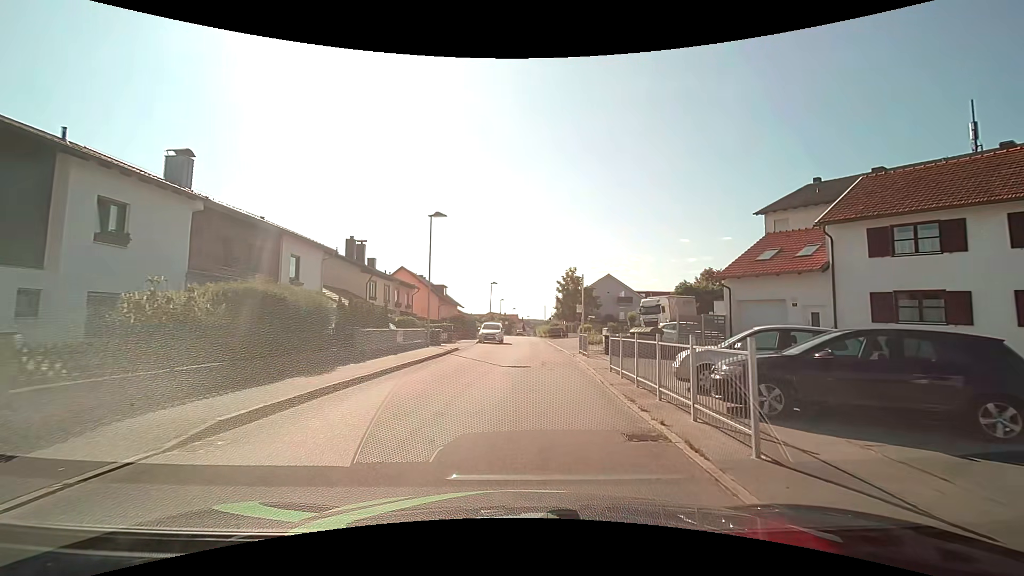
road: unclassified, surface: asphalt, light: Day
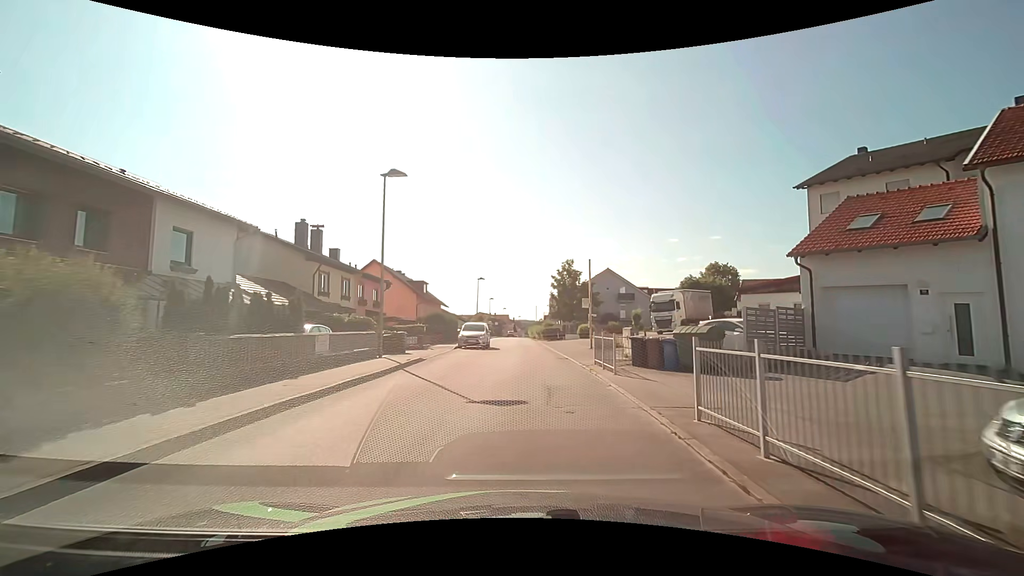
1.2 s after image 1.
(+0.1, +8.1) m; +2°
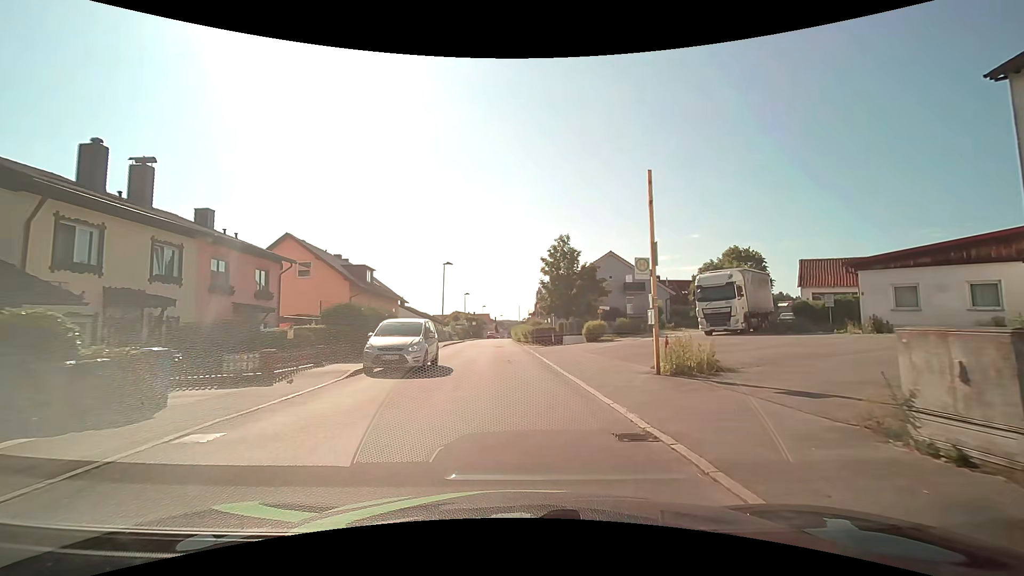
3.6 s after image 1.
(+0.1, +16.4) m; +1°
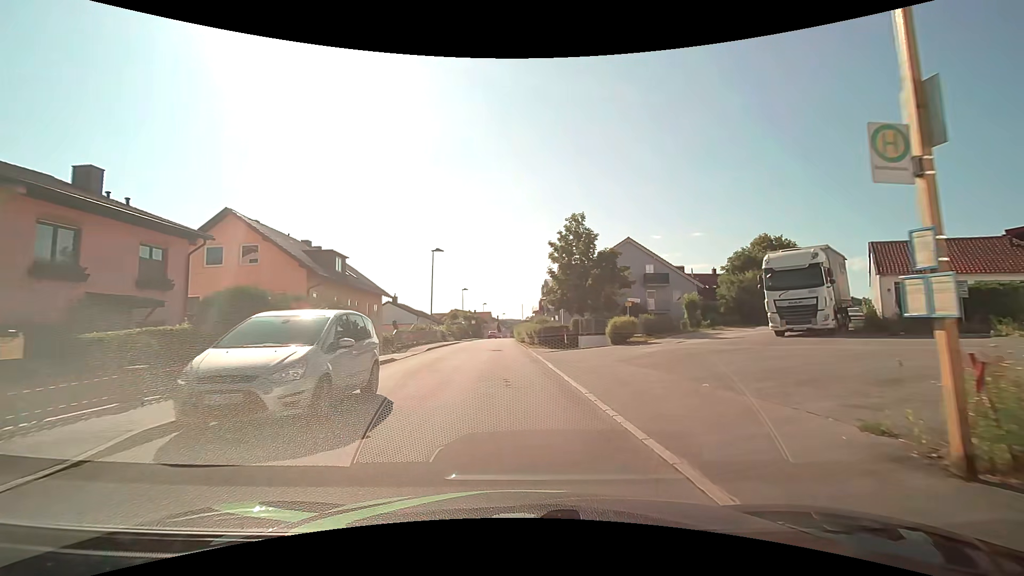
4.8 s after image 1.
(0.0, +8.3) m; 0°
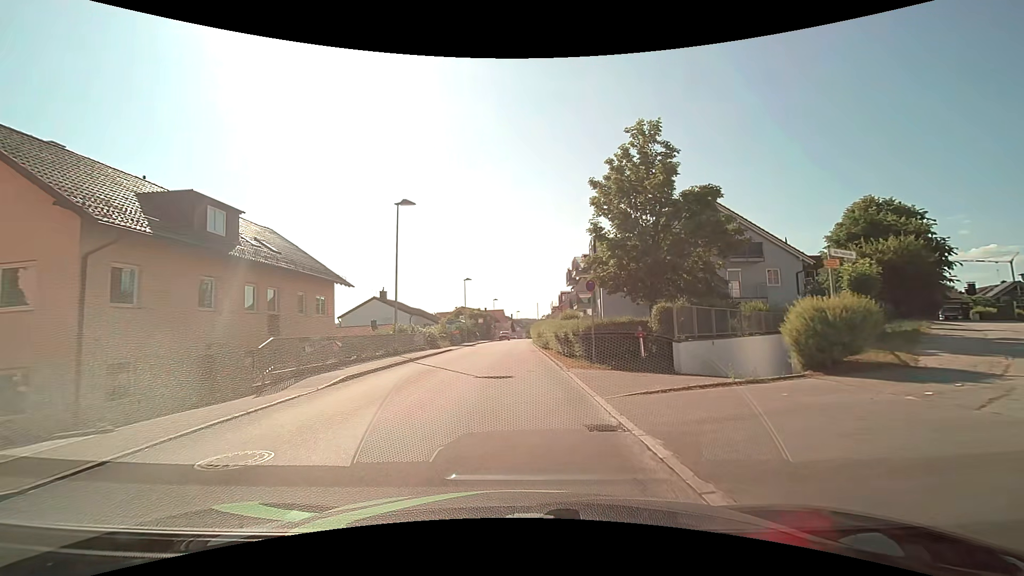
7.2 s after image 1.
(-0.3, +16.7) m; -2°
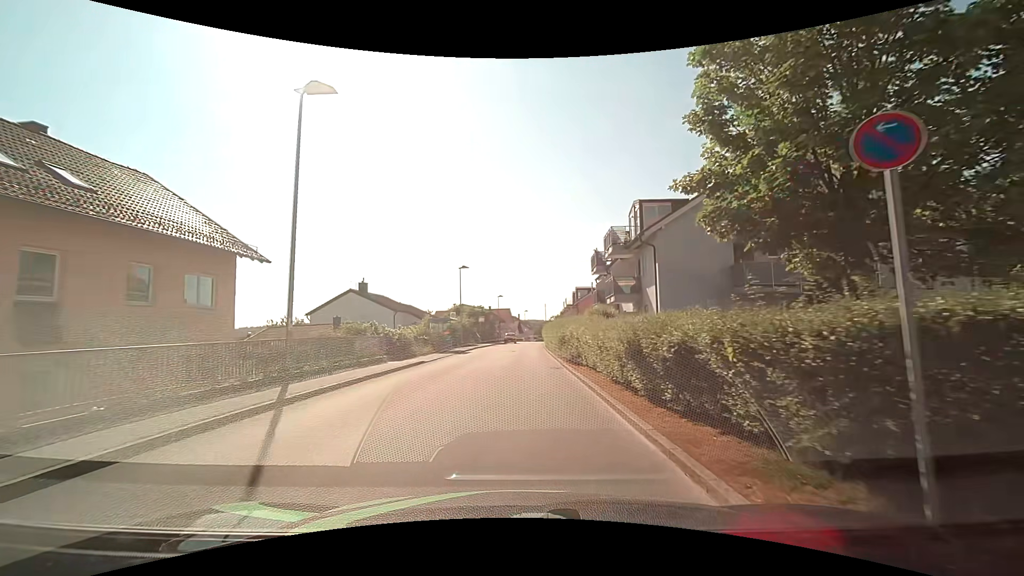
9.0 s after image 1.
(-0.1, +12.7) m; -1°
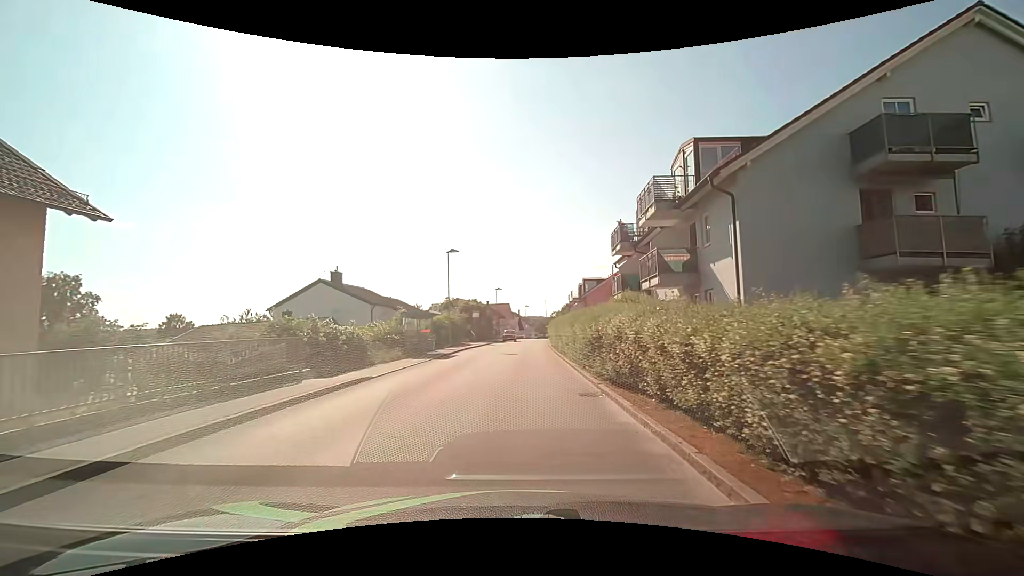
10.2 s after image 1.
(0.0, +8.5) m; 0°
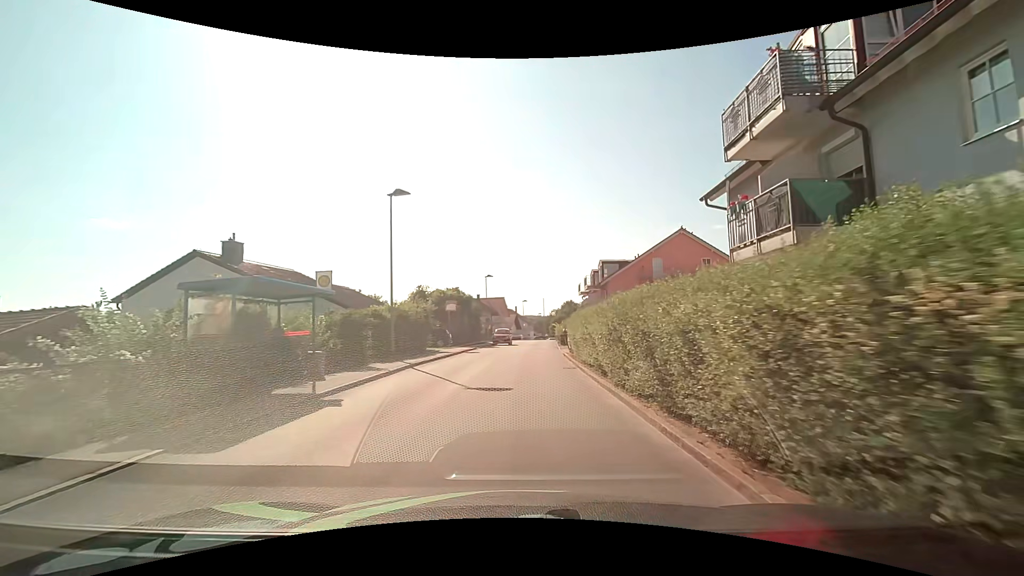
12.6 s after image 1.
(+0.1, +17.5) m; +1°
(0, +10) (0, +20) (0, +30) (+1, +40) (+2, +50) (+2, +60) (+3, +70) (+4, +80) (+5, +90) (+6, +100) m
